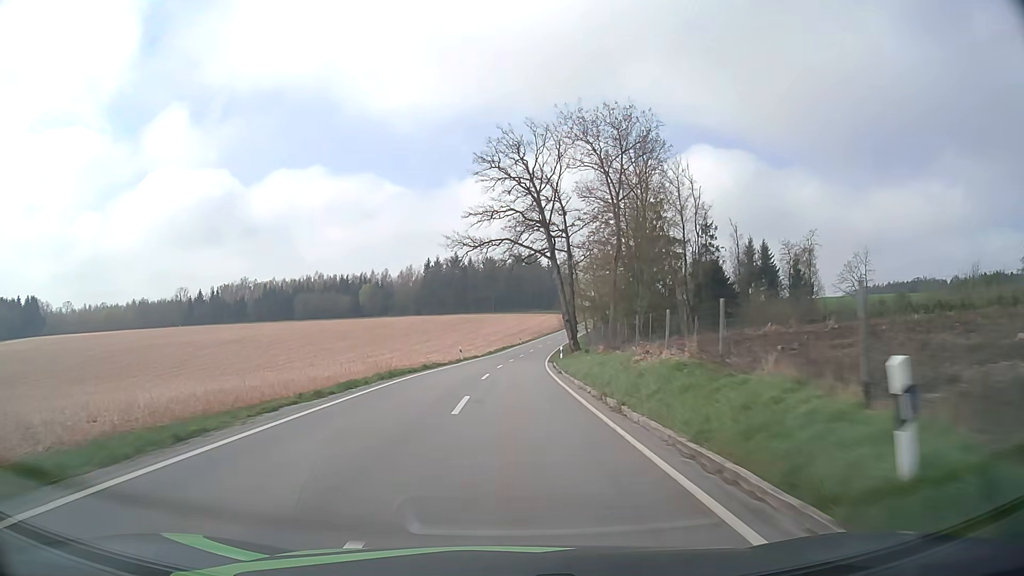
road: tertiary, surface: asphalt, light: Day
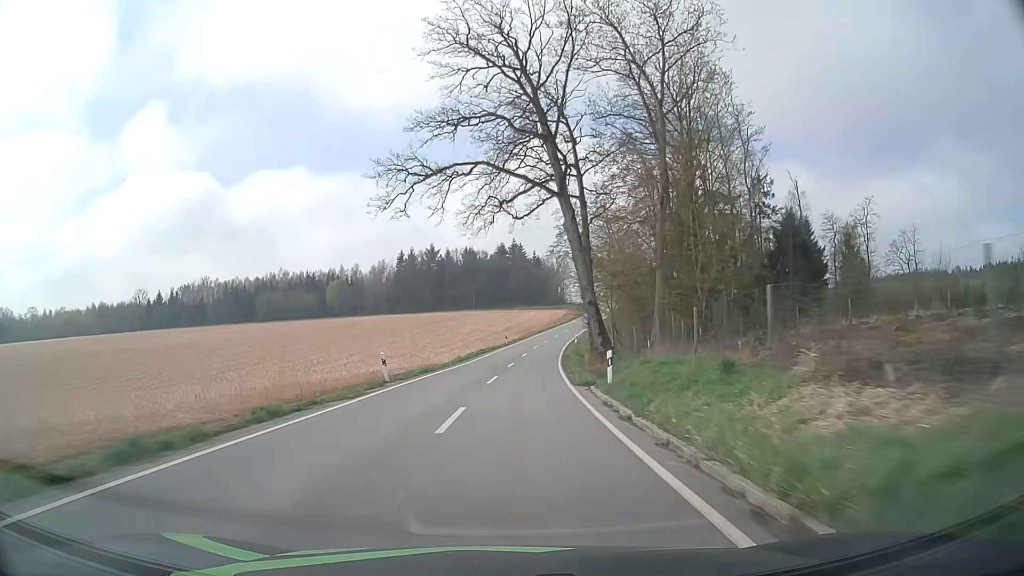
(+0.2, +26.2) m; +1°
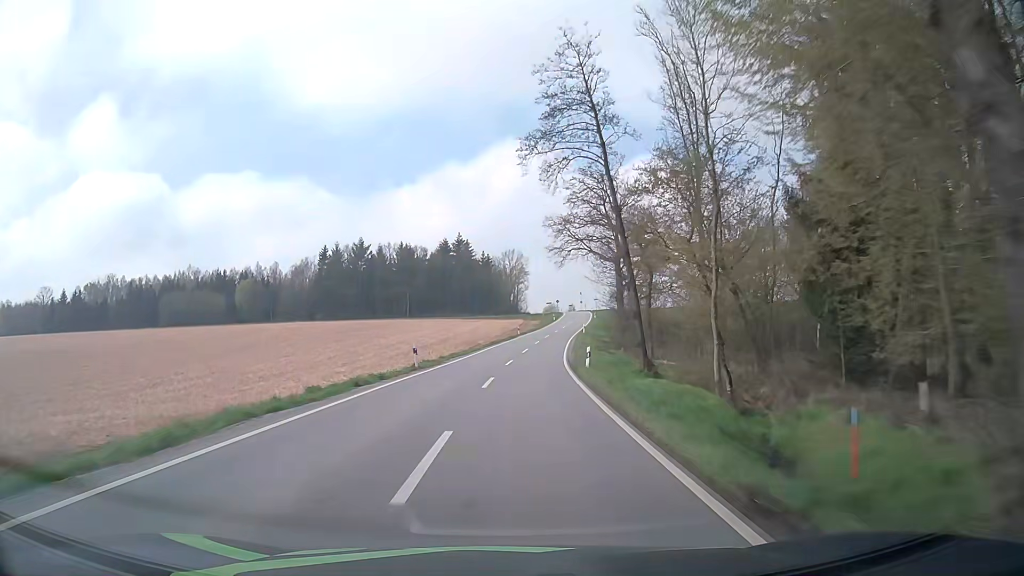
(+1.4, +40.4) m; +4°
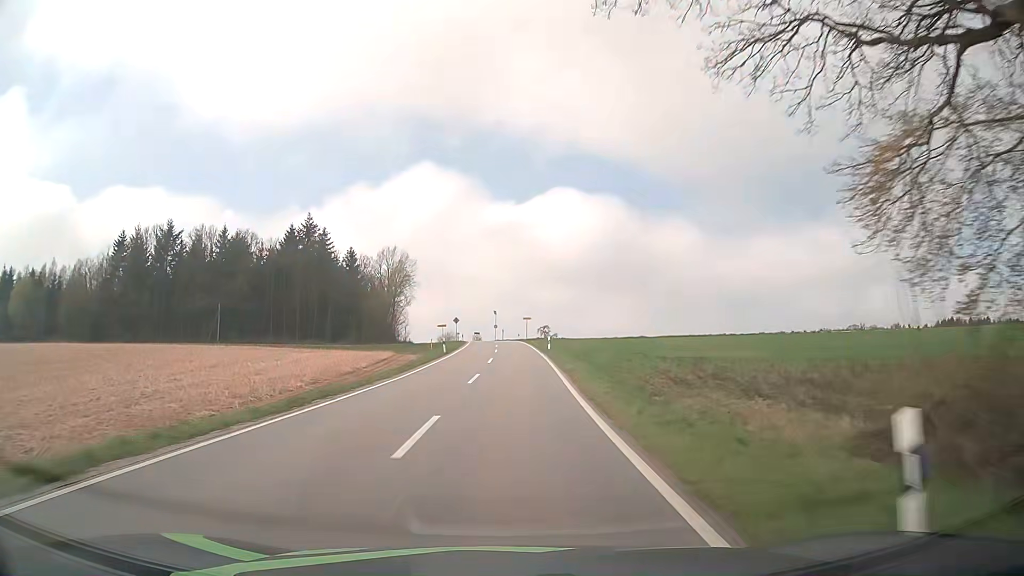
(+5.9, +69.2) m; +9°
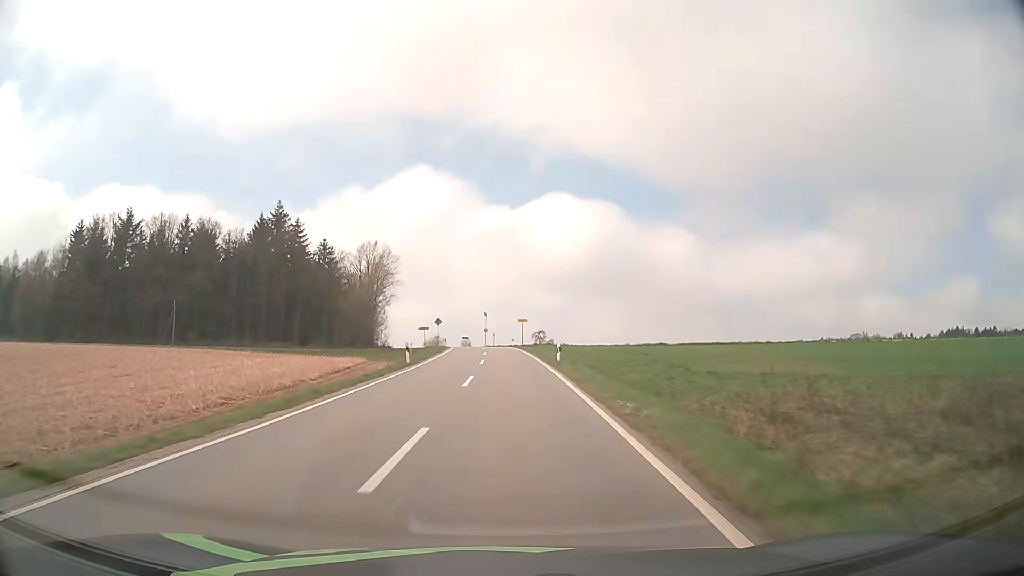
(+0.1, +13.7) m; +1°
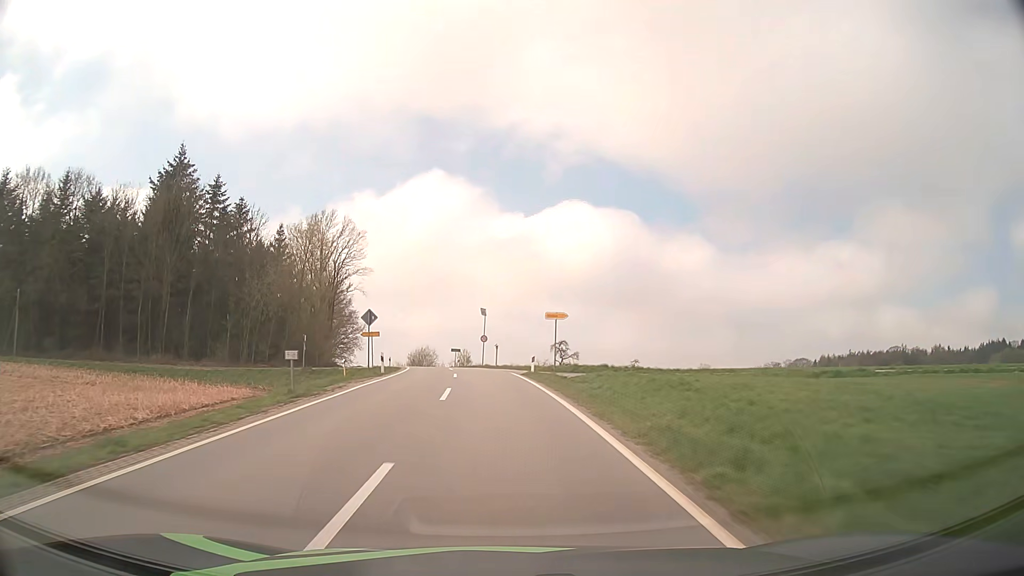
(+0.1, +38.3) m; -1°
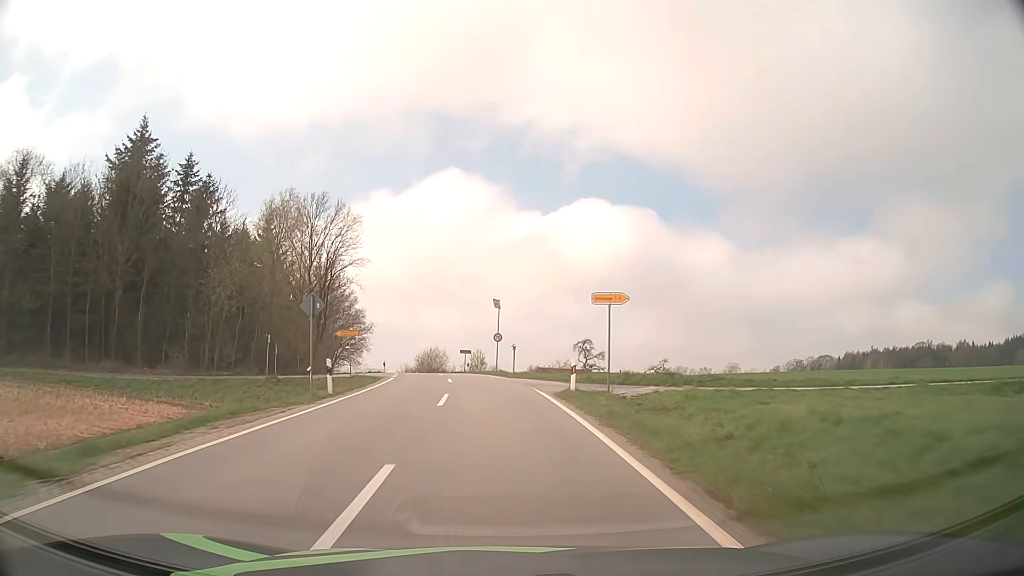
(-0.1, +11.9) m; -1°
